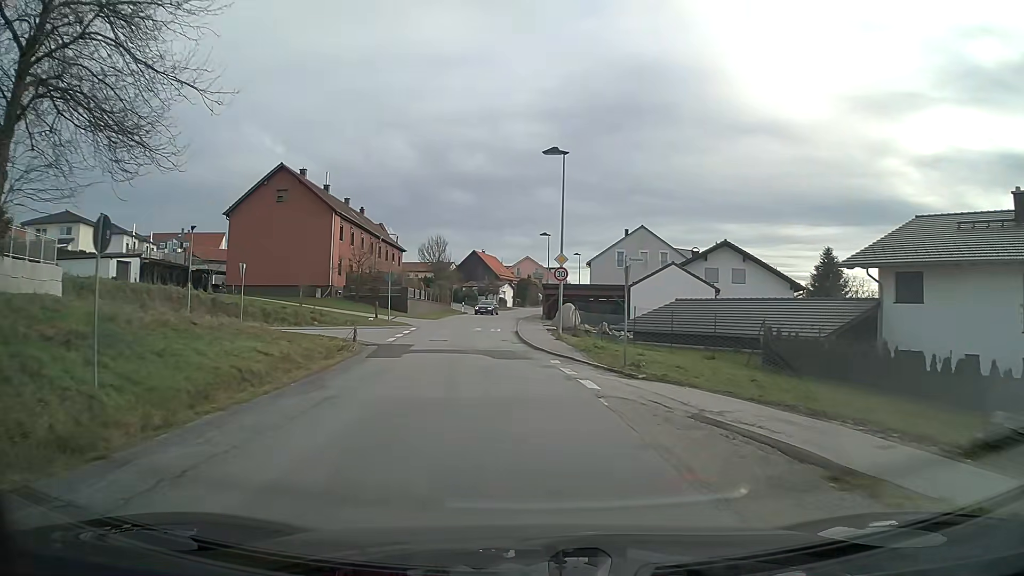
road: unclassified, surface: asphalt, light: Day
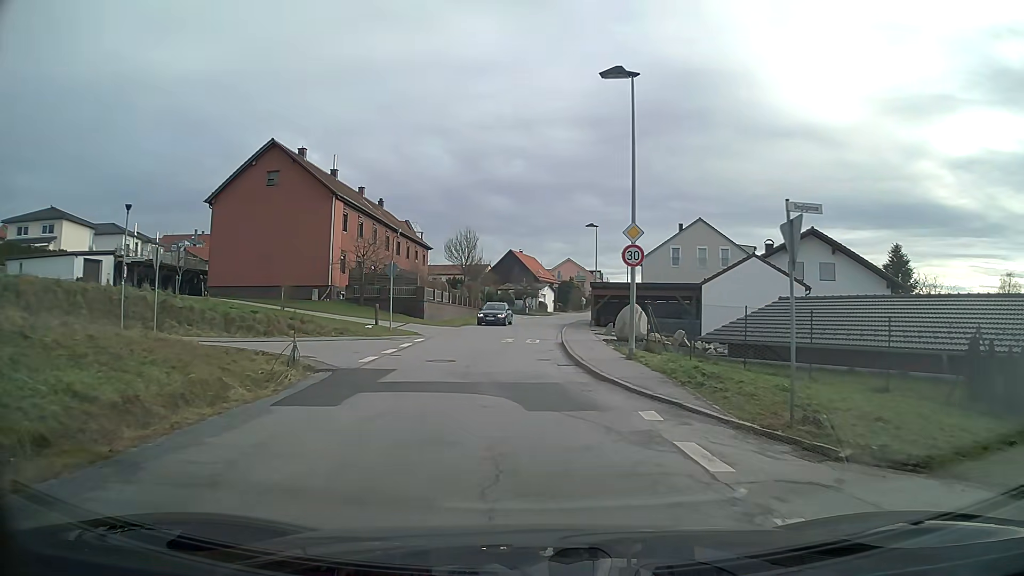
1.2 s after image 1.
(-0.3, +9.9) m; -3°
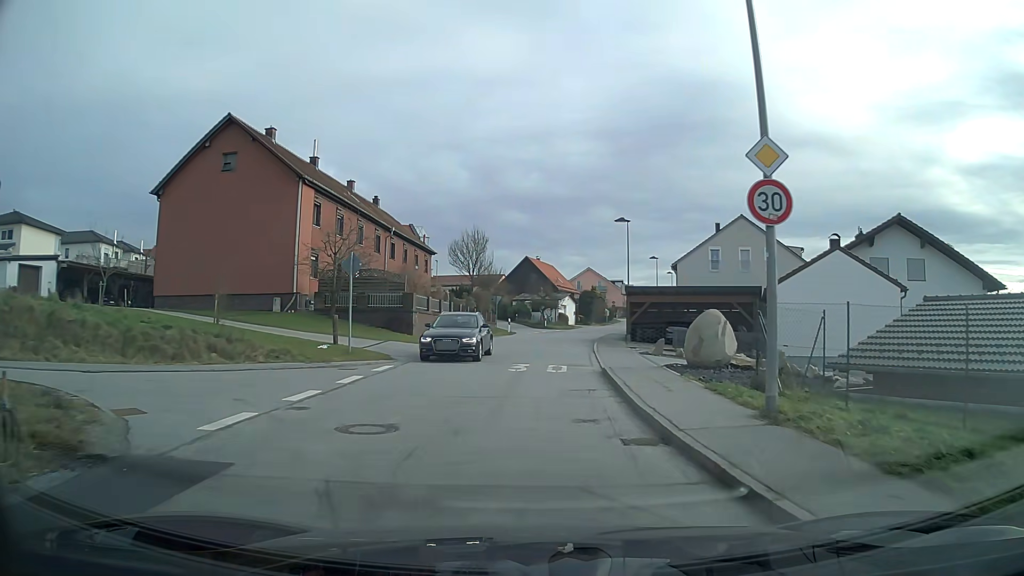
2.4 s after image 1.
(-0.1, +9.4) m; -1°
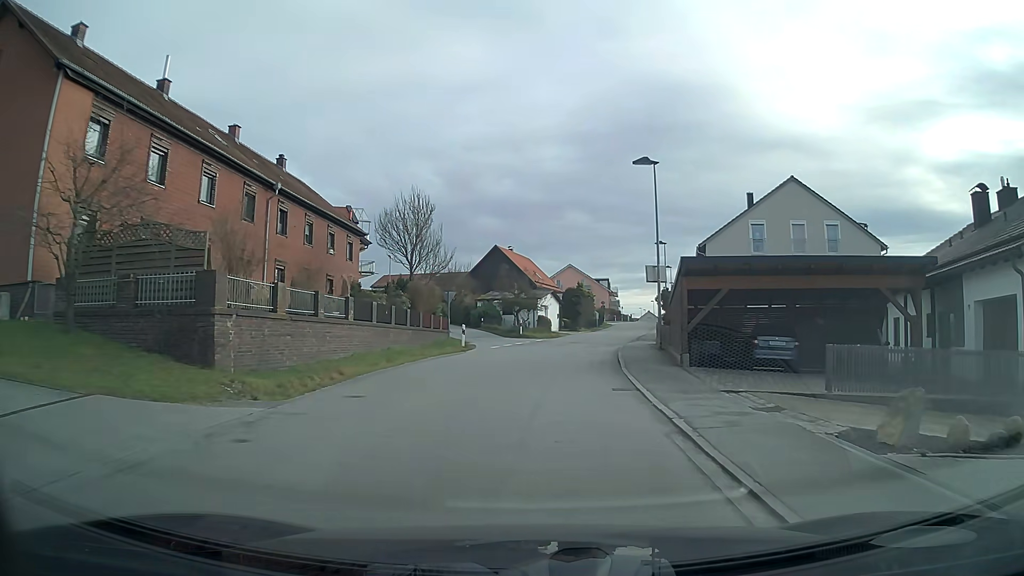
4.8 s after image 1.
(+0.4, +18.6) m; +3°
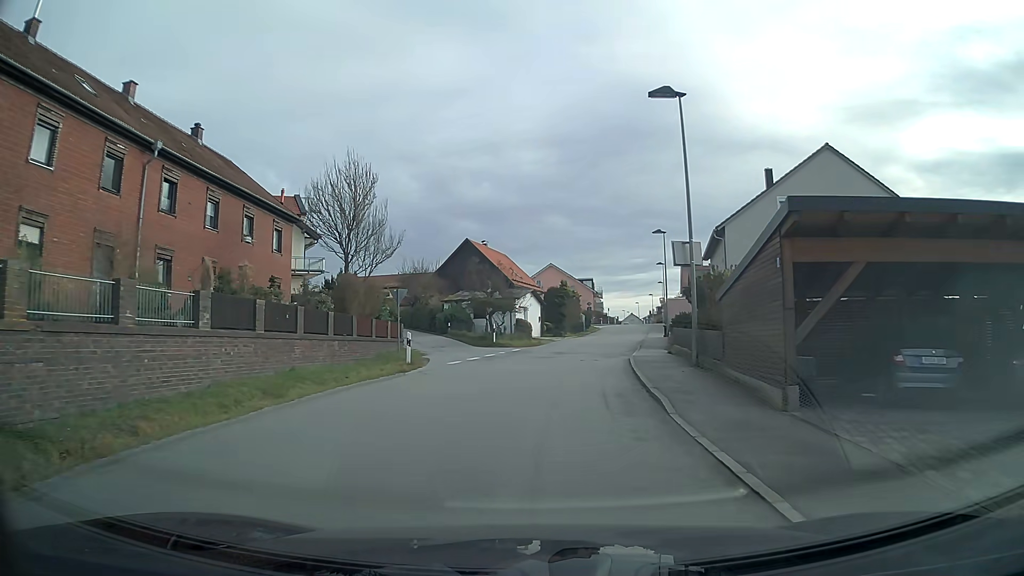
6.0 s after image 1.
(+0.1, +9.3) m; +2°
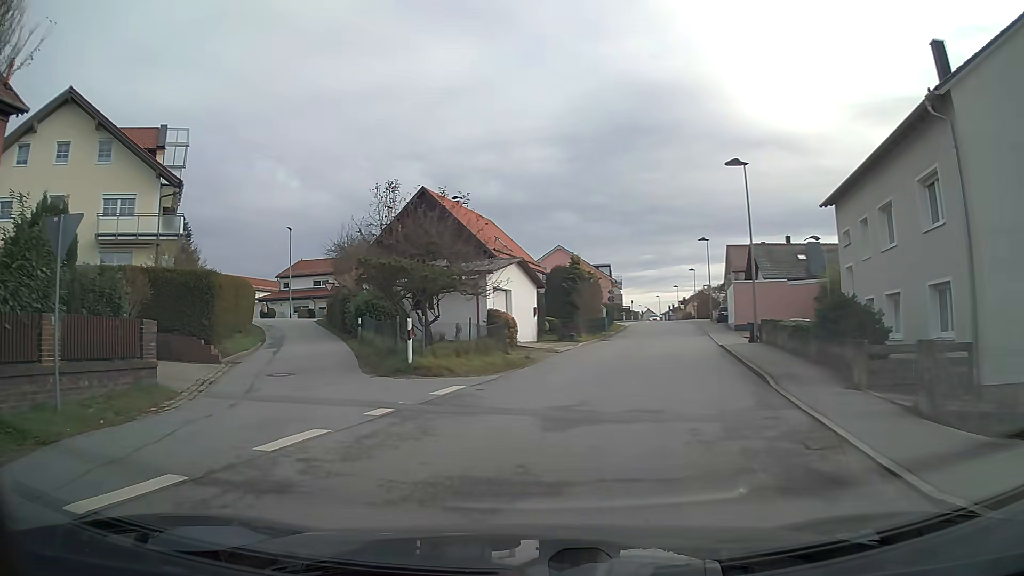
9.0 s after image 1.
(+0.4, +22.2) m; -7°
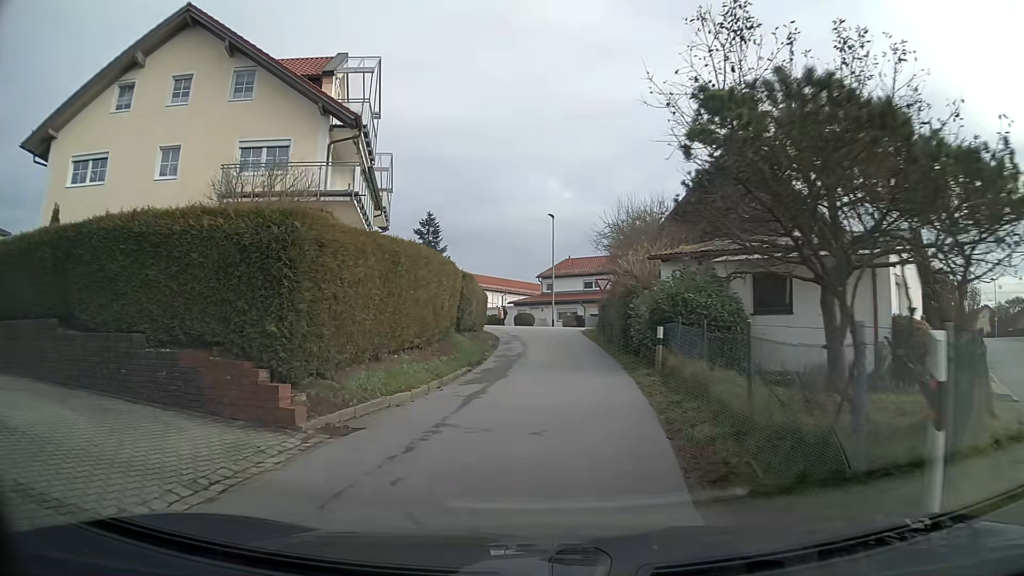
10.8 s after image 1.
(-2.4, +12.3) m; -18°
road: residential
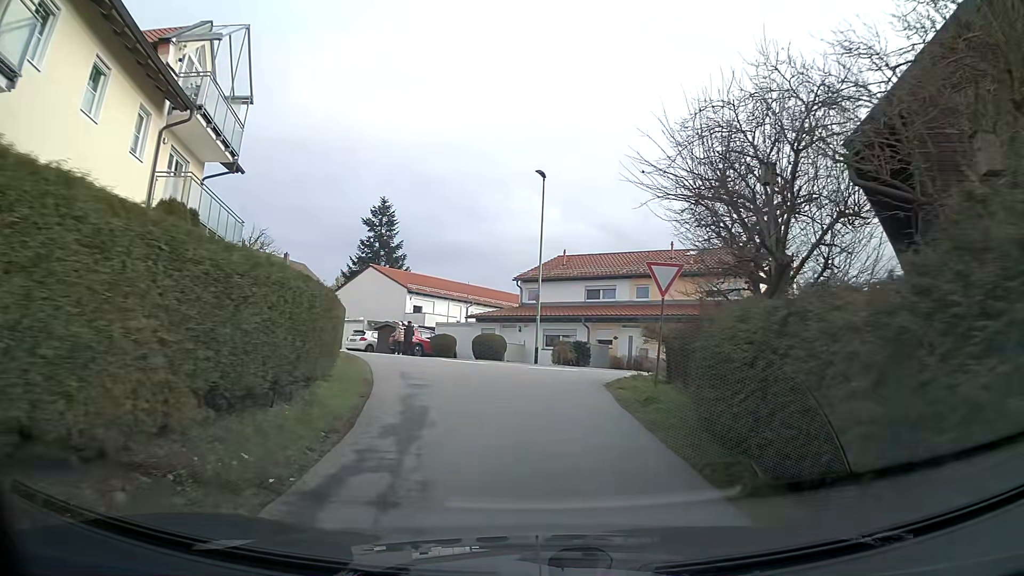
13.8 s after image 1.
(+0.4, +20.4) m; +1°
(0, +10) (0, +20) (-5, +28) (-13, +35) (-20, +42) (-27, +49) (-34, +56) (-43, +61) (-52, +64) (-62, +65) m
